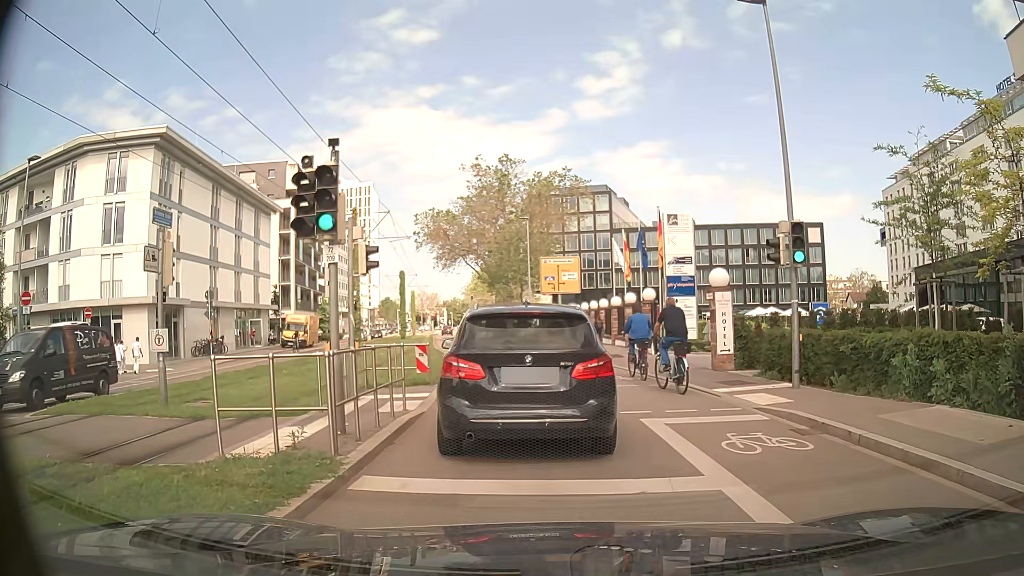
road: secondary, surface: asphalt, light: Day
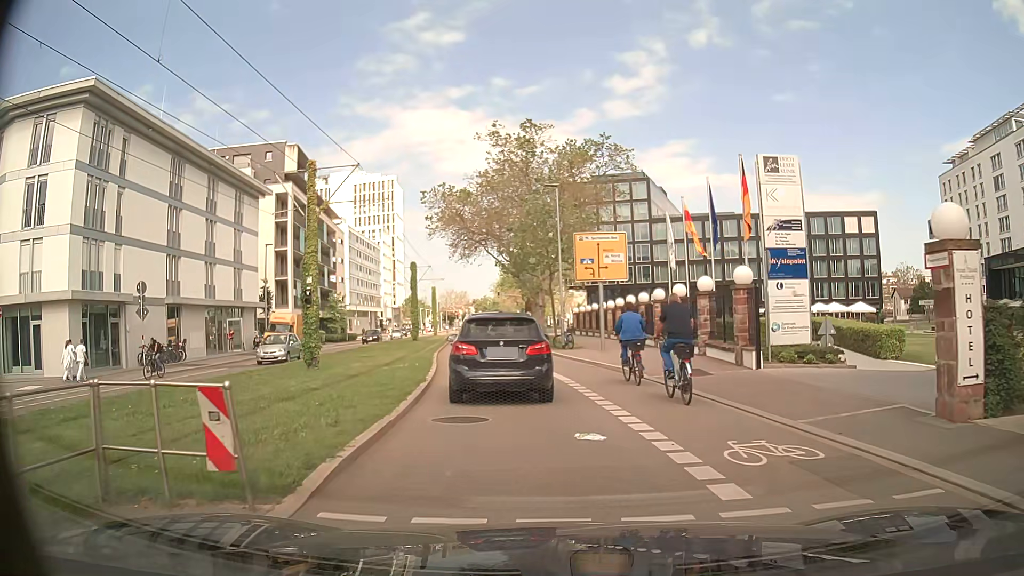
(-0.1, +10.4) m; -1°
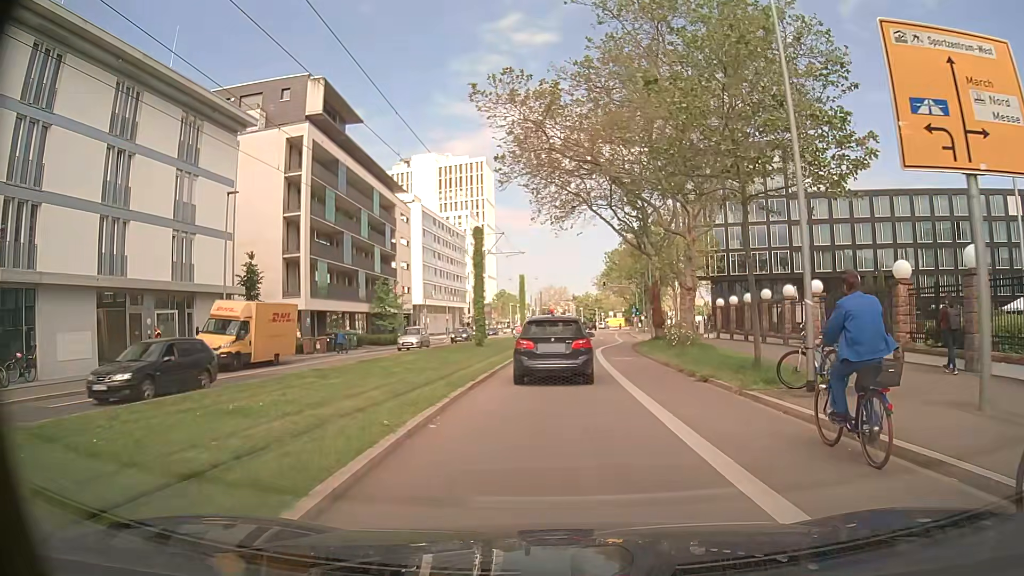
(-2.8, +21.9) m; -11°
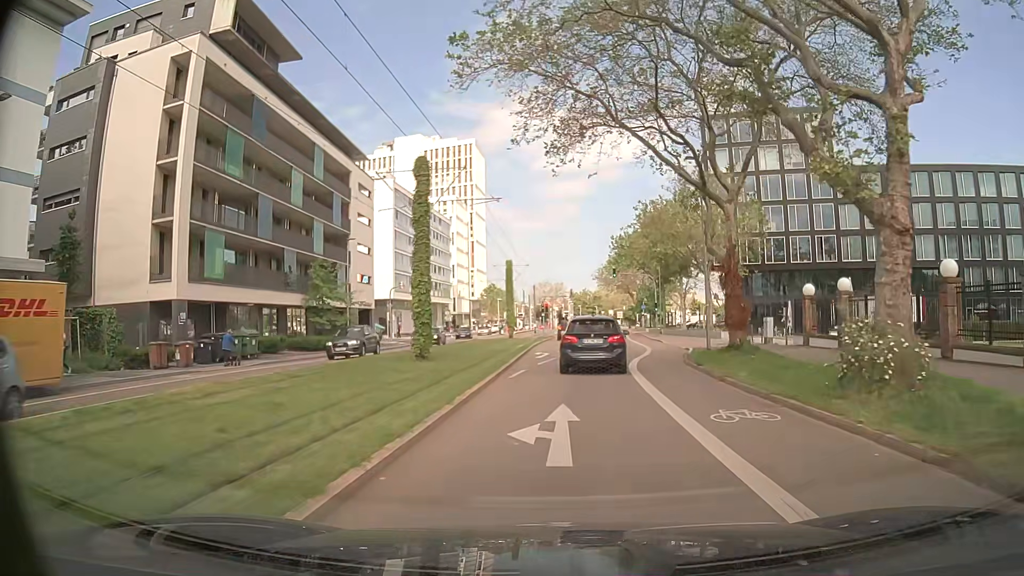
(+0.1, +17.4) m; +1°
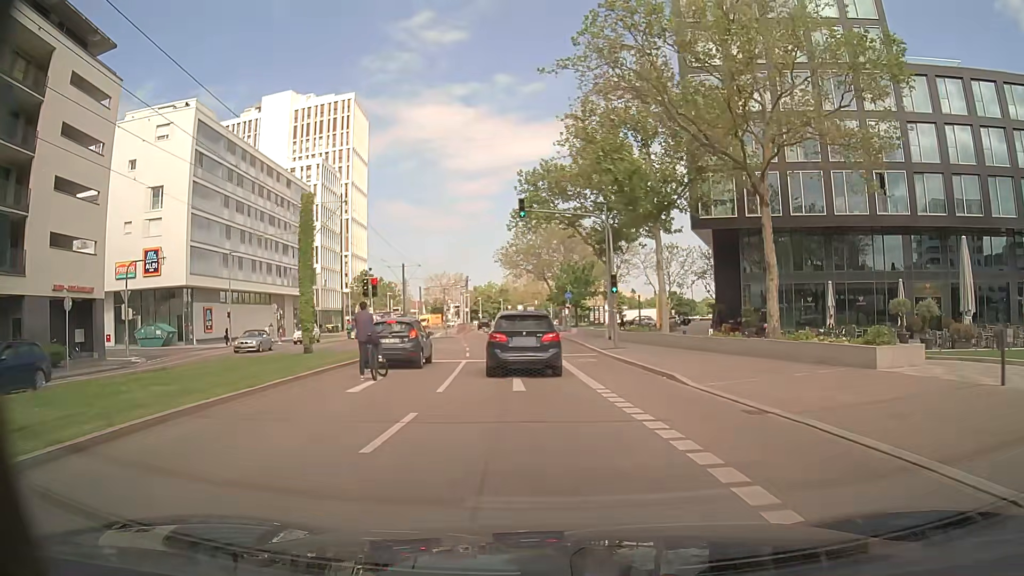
(+3.0, +33.6) m; +8°
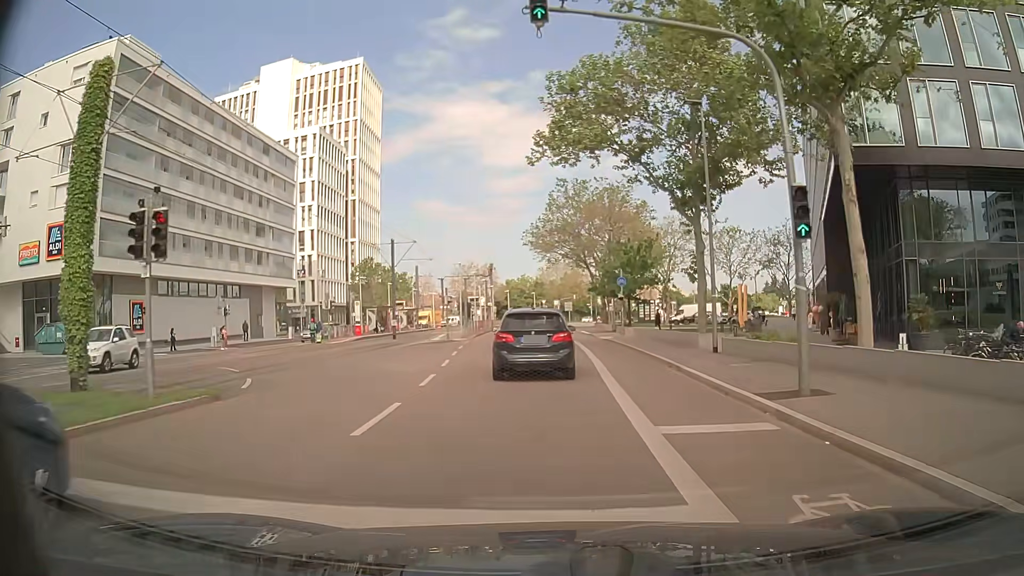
(-0.4, +18.5) m; -2°
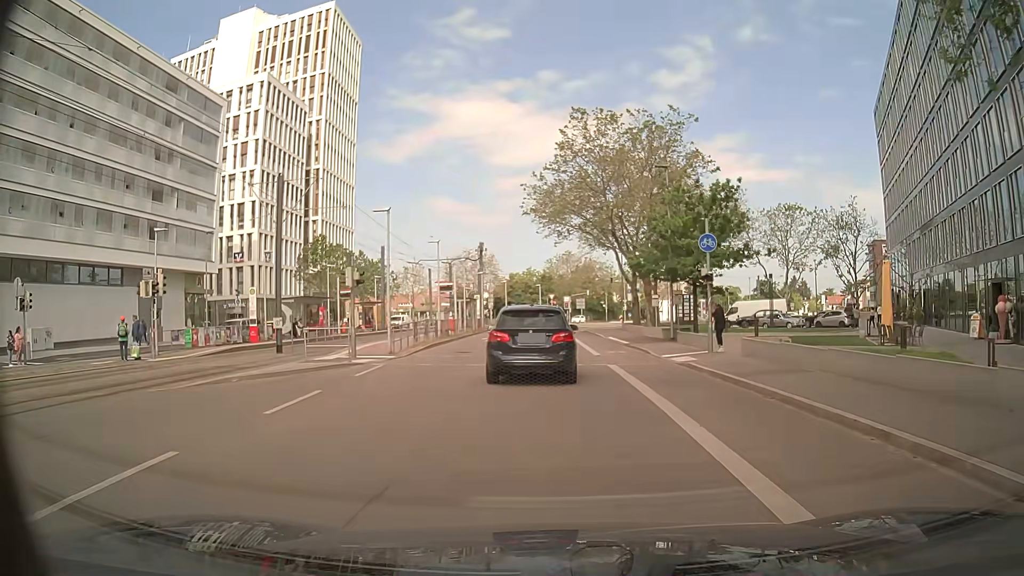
(-0.4, +22.5) m; -1°
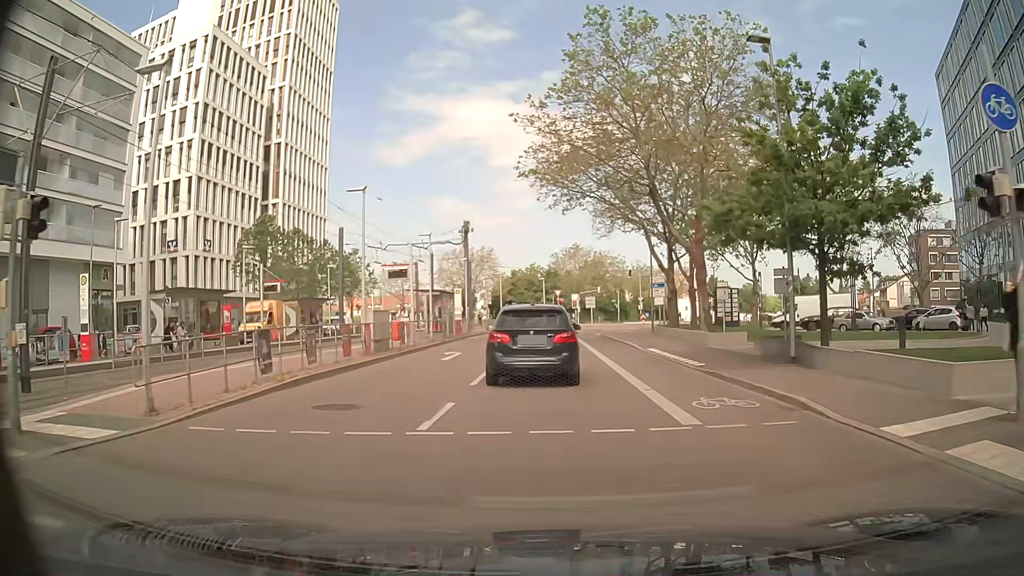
(-0.2, +15.2) m; -1°
(0, +10) (0, +20) (0, +30) (-1, +40) (0, +50) (+1, +60) (+4, +69) (+8, +79) (+12, +88) (+15, +97) m
